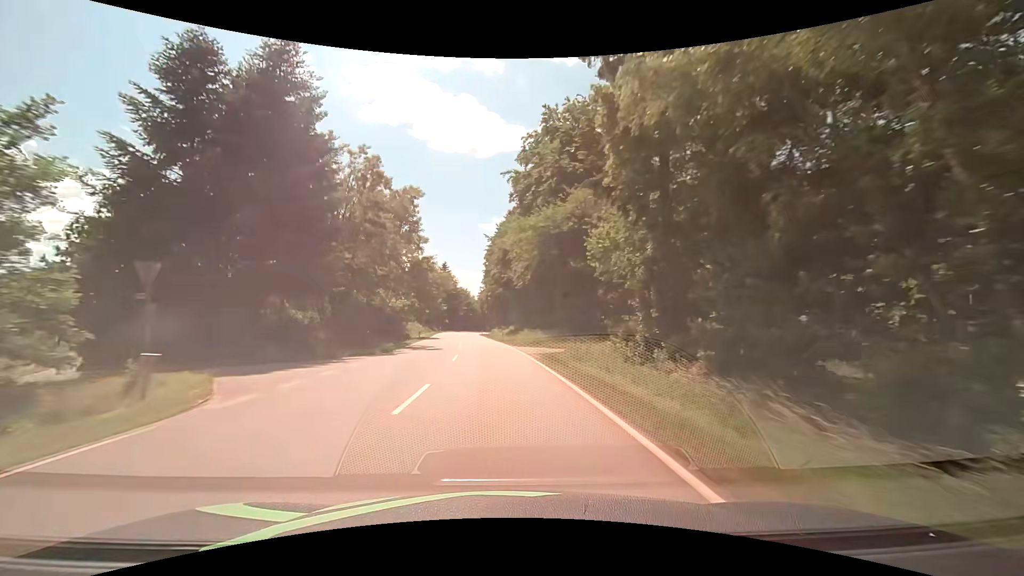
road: secondary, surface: asphalt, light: Day
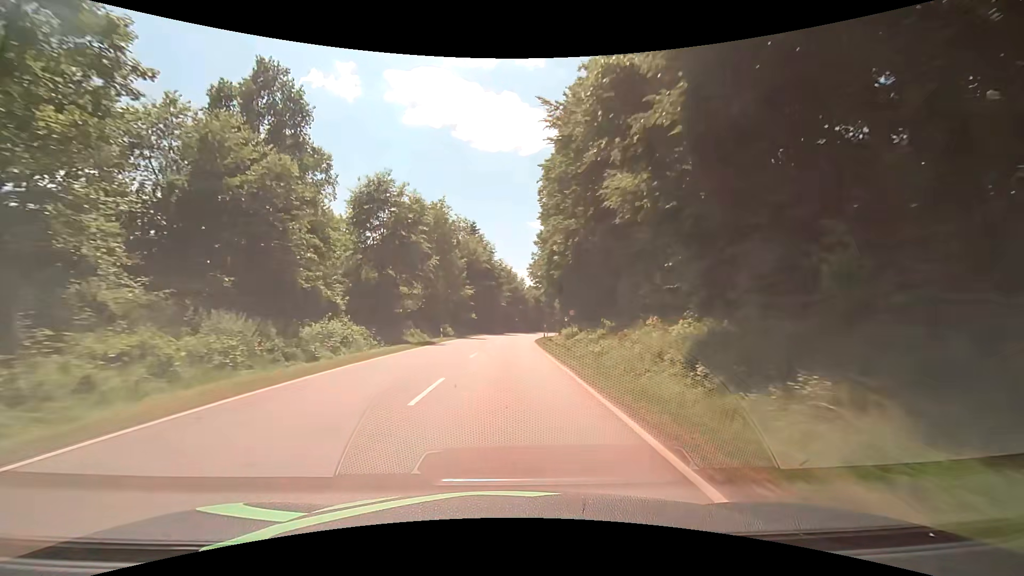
(-4.0, +58.8) m; -6°
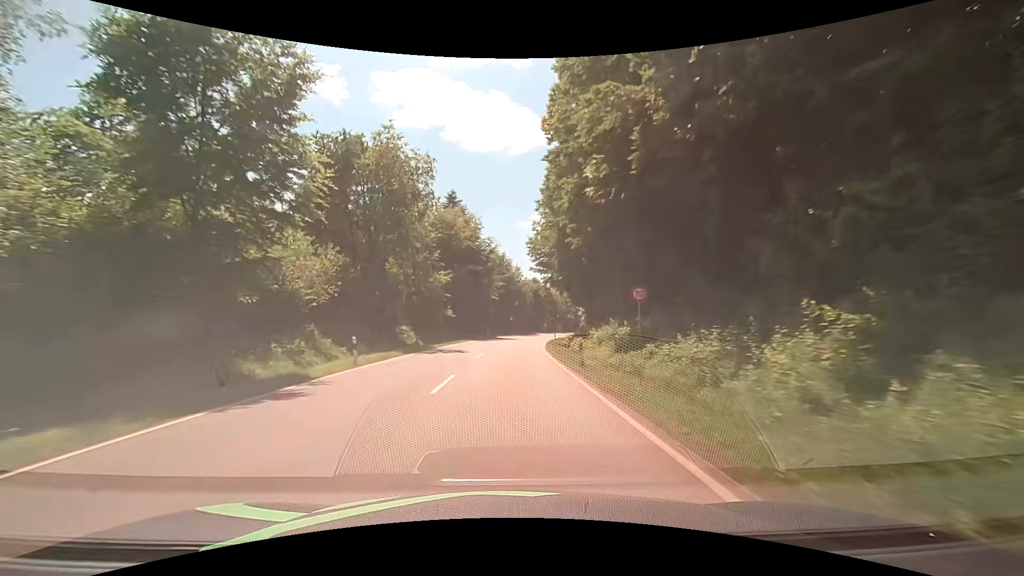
(-0.2, +21.9) m; 0°
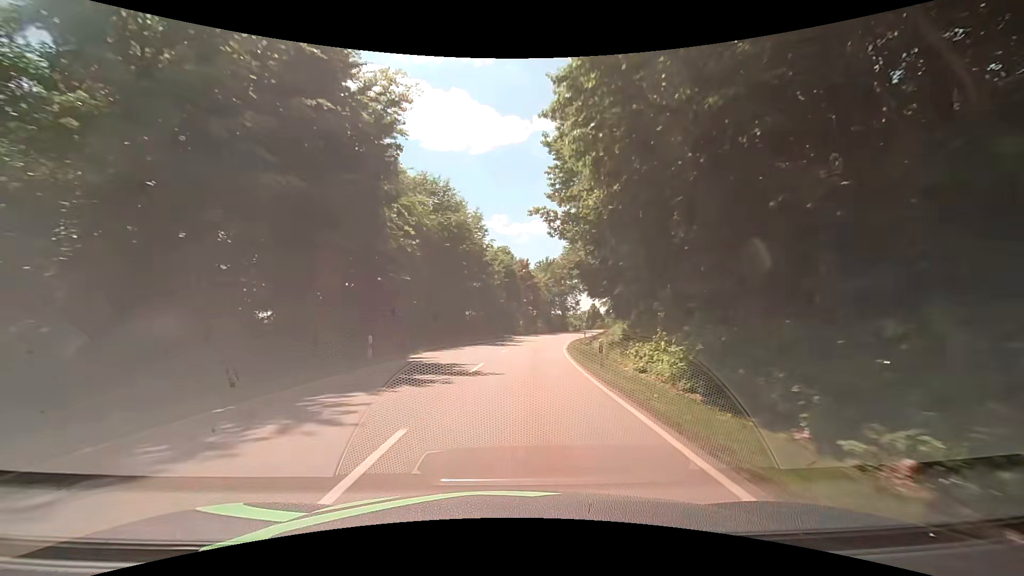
(+1.4, +43.1) m; +5°
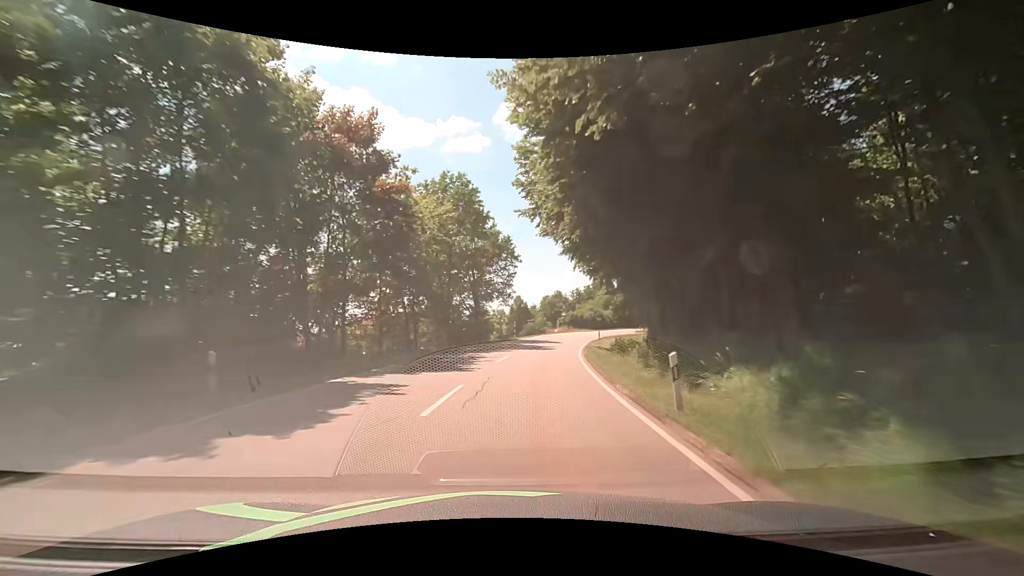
(+4.5, +53.6) m; +10°
